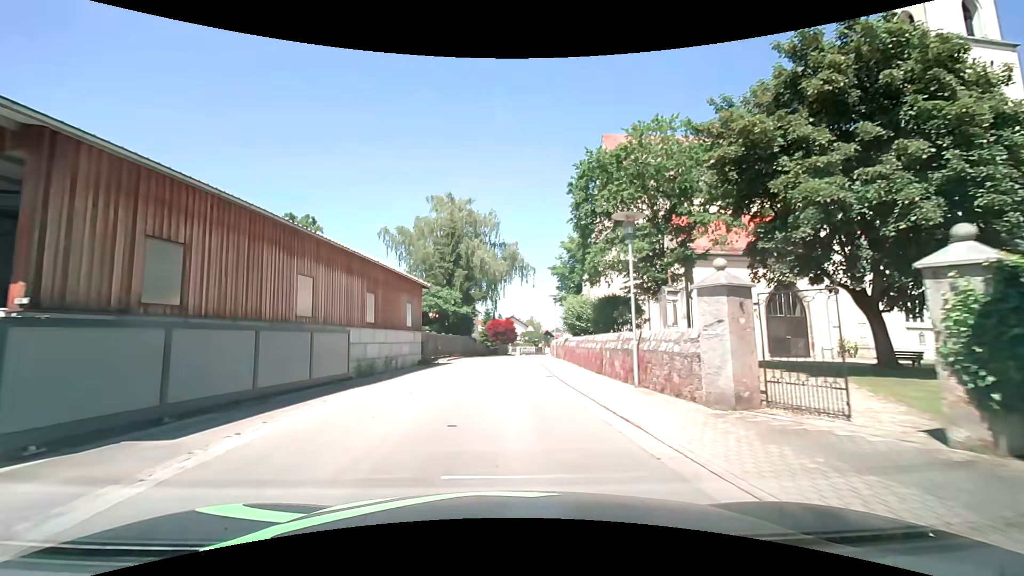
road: secondary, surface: asphalt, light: Day
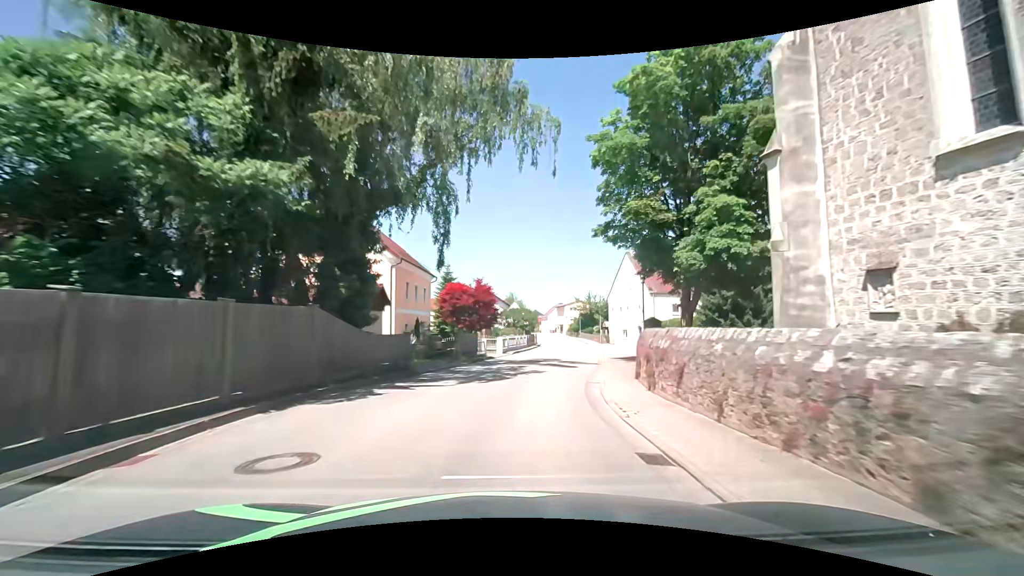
(-0.5, +35.4) m; +2°
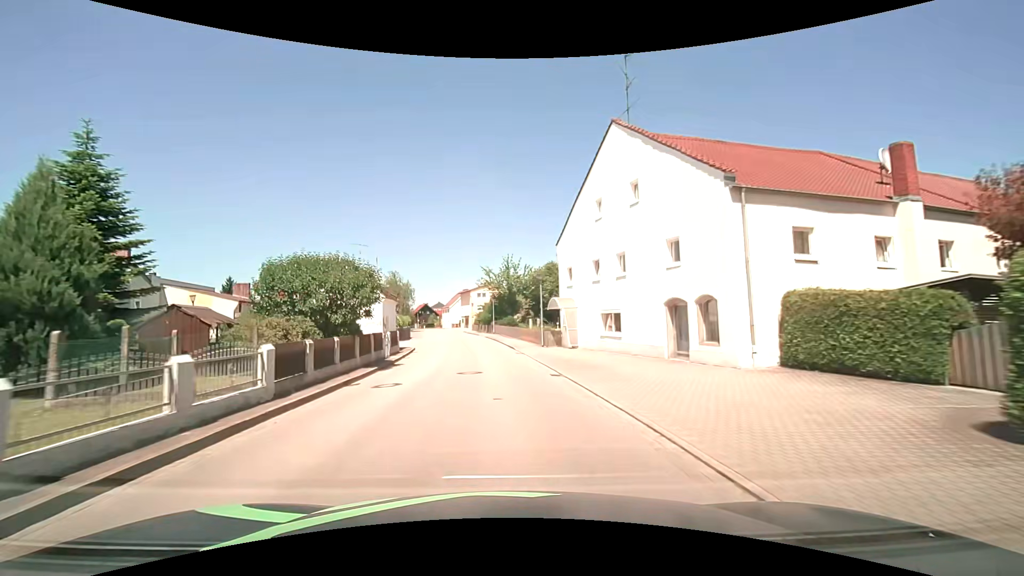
(+4.2, +36.1) m; +10°
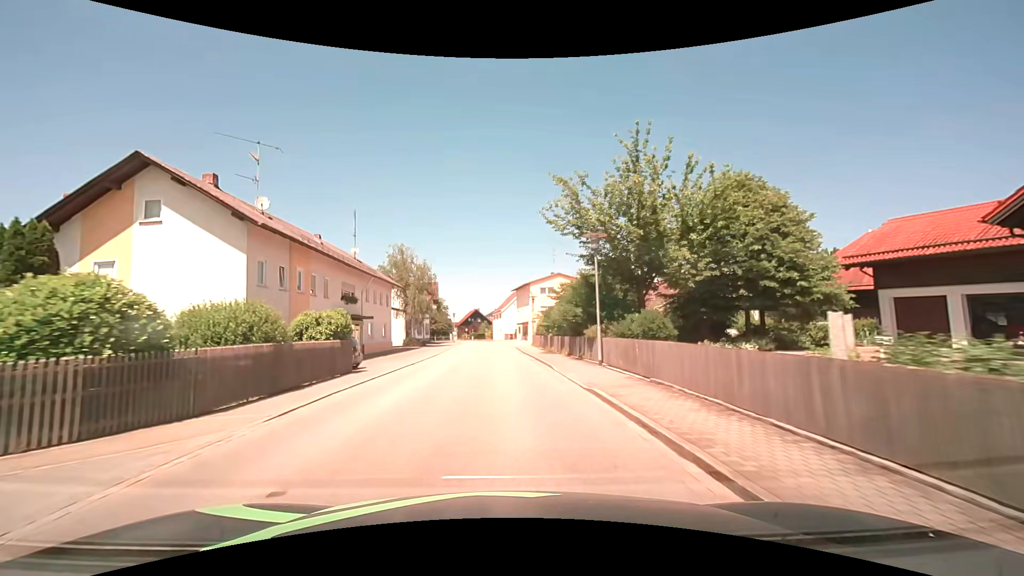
(-2.4, +37.6) m; -7°
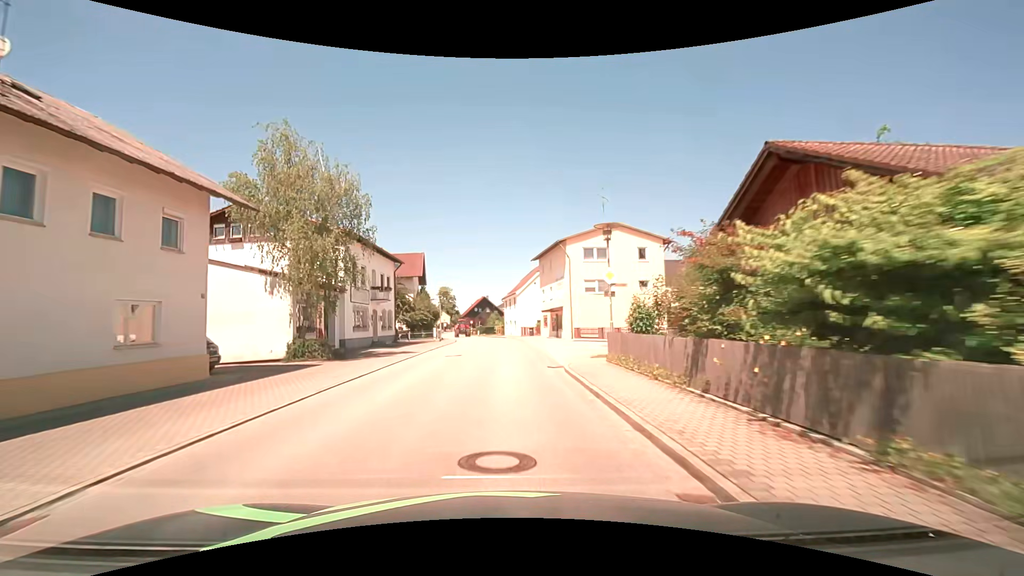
(-0.6, +30.1) m; -2°
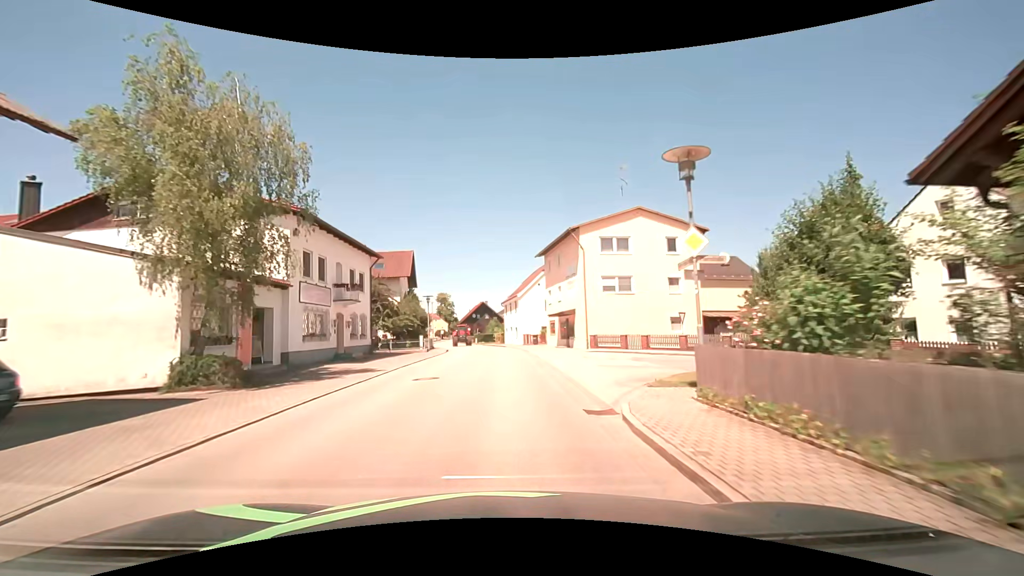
(0.0, +7.6) m; 0°
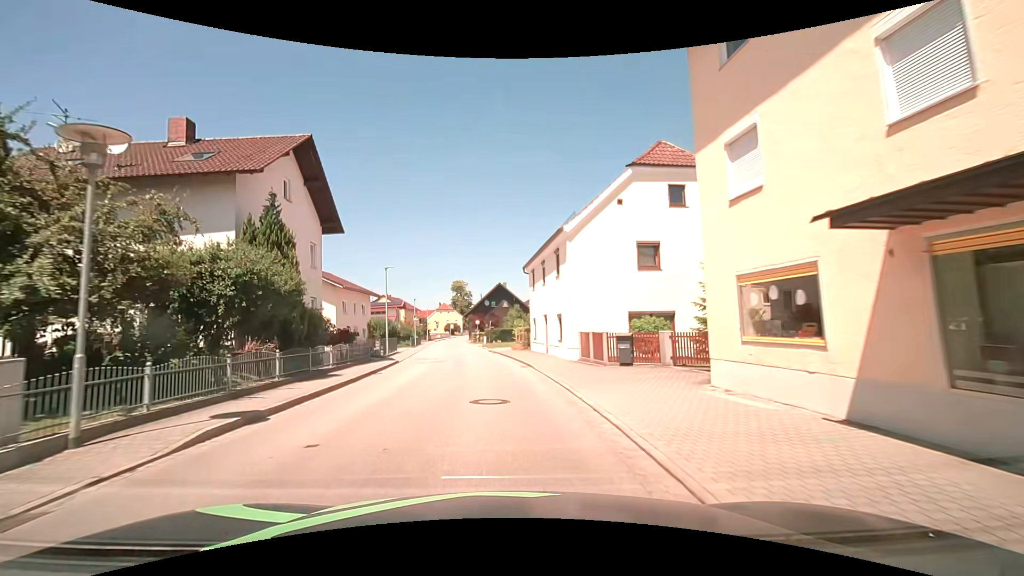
(-0.1, +34.0) m; -4°
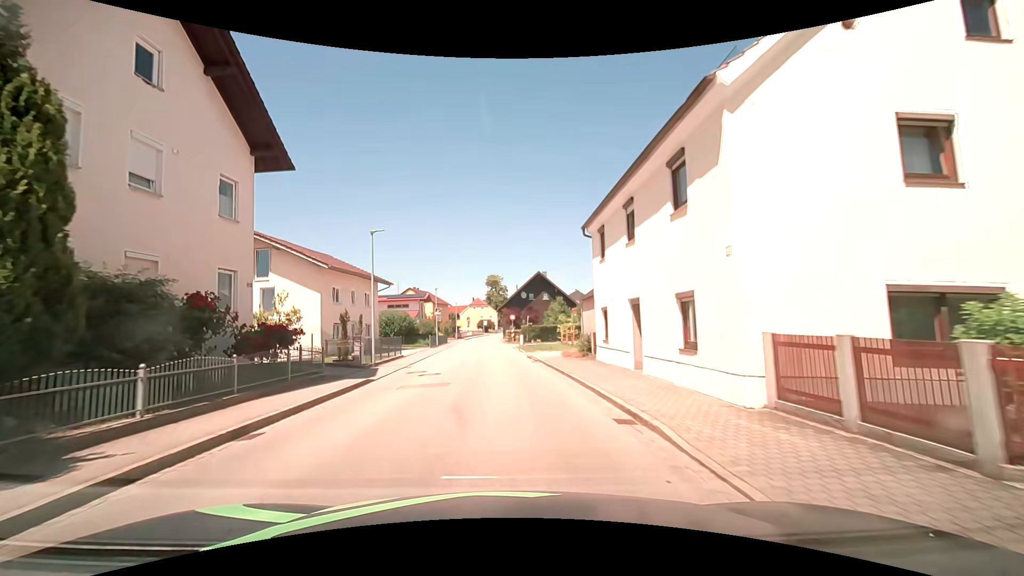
(-0.4, +12.2) m; -4°
(0, +10) (0, +20) (-1, +30) (-1, +40) (-2, +50) (-2, +60) (-2, +70) (-3, +80) (-2, +90) (-2, +100) m
